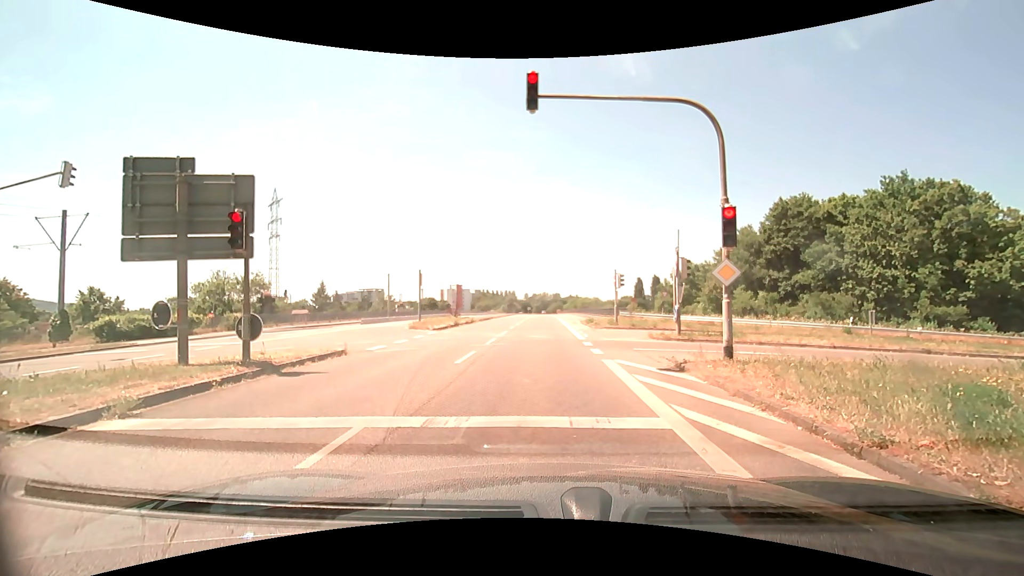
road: secondary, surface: asphalt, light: Day
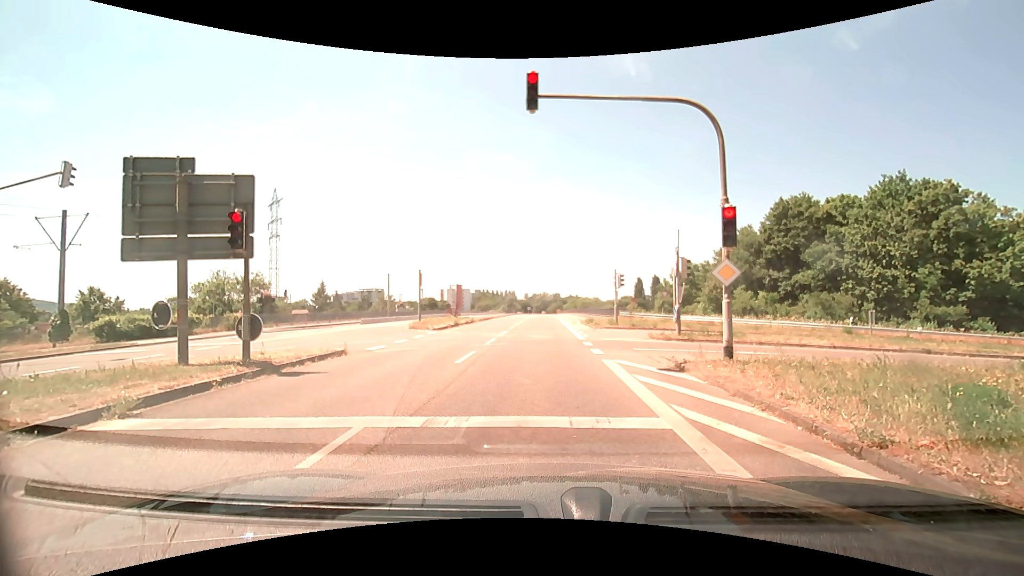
(0.0, 0.0) m; 0°
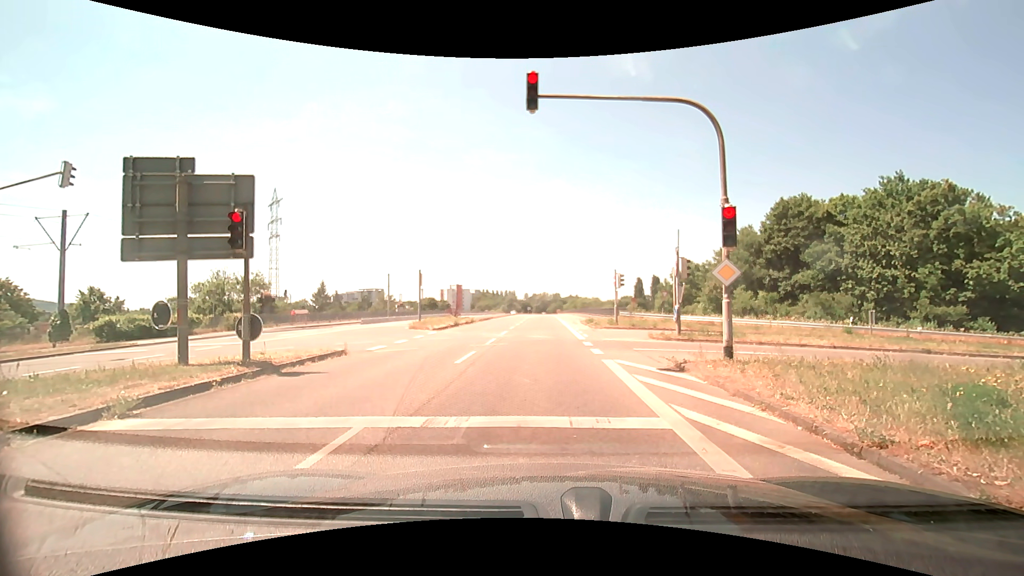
(0.0, 0.0) m; 0°
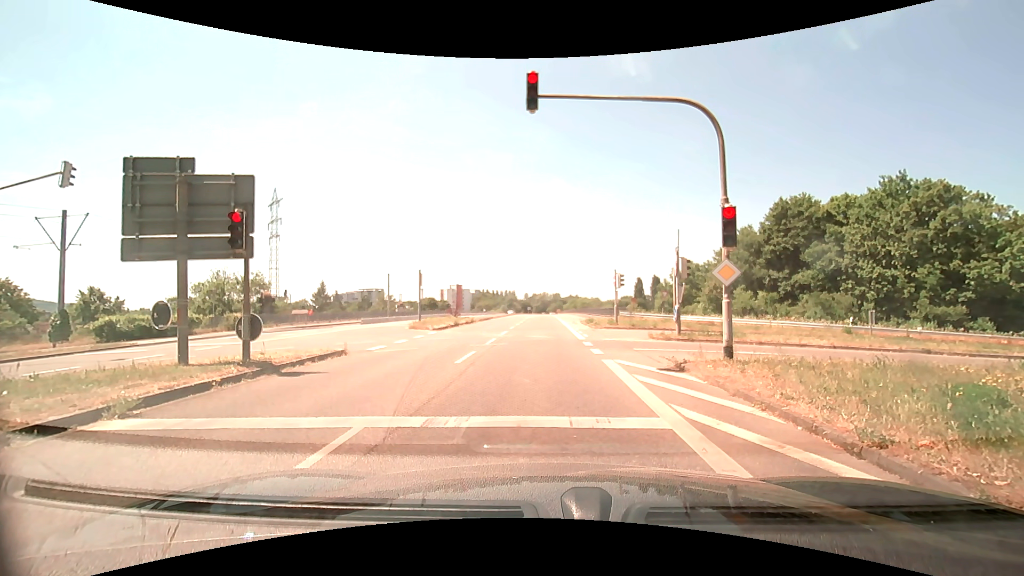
(0.0, 0.0) m; 0°
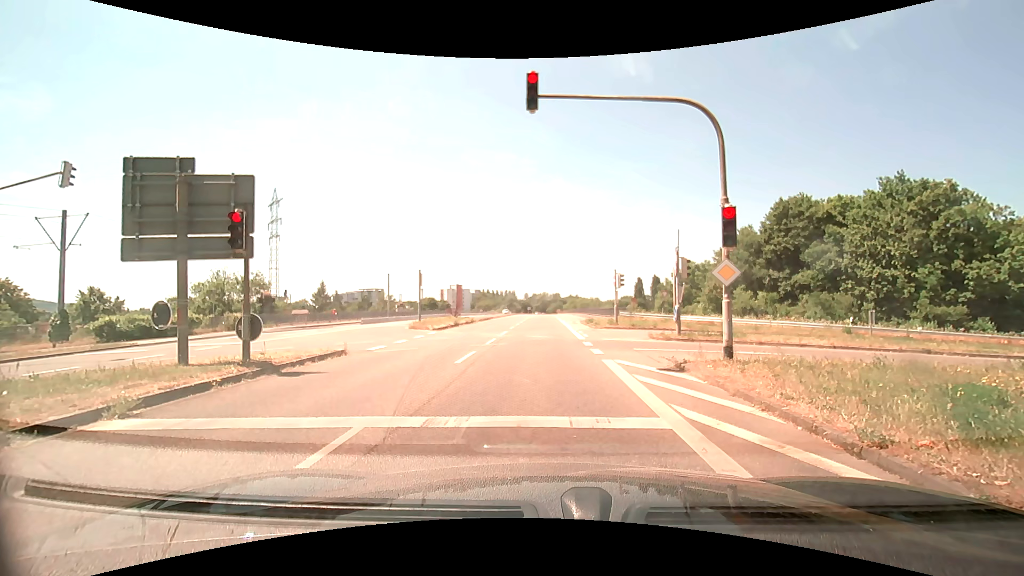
(0.0, 0.0) m; 0°
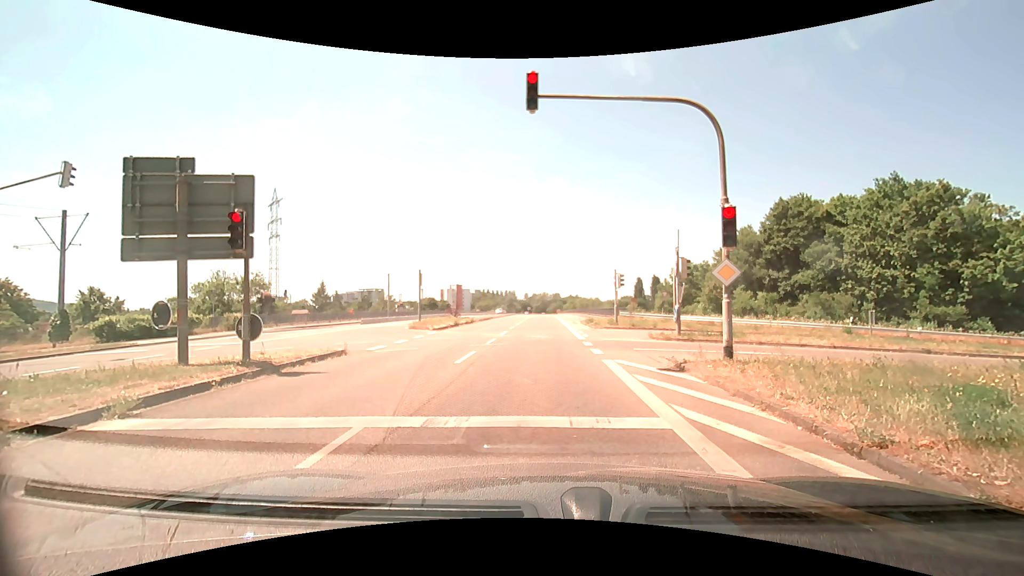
(0.0, 0.0) m; 0°
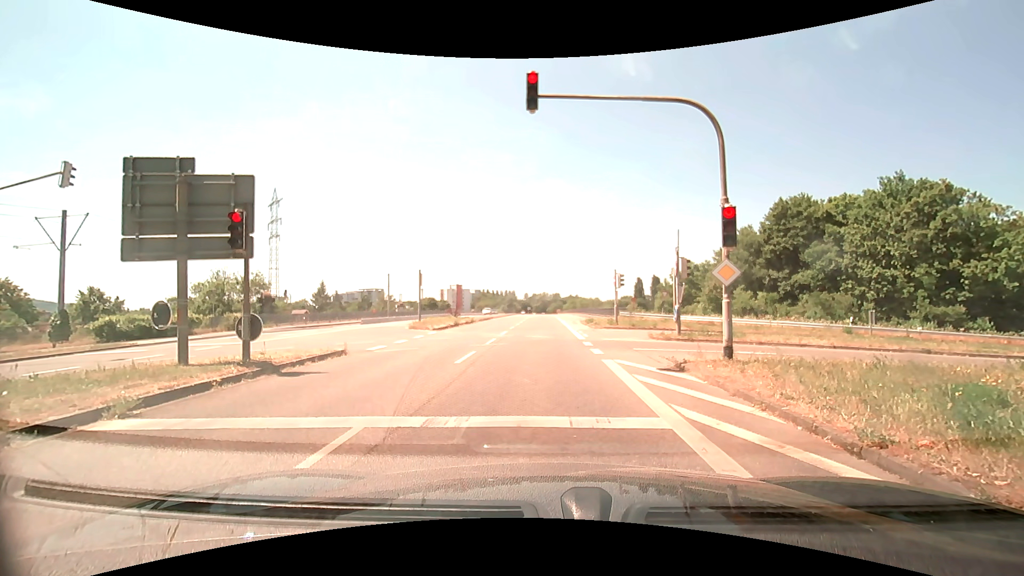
(0.0, 0.0) m; 0°
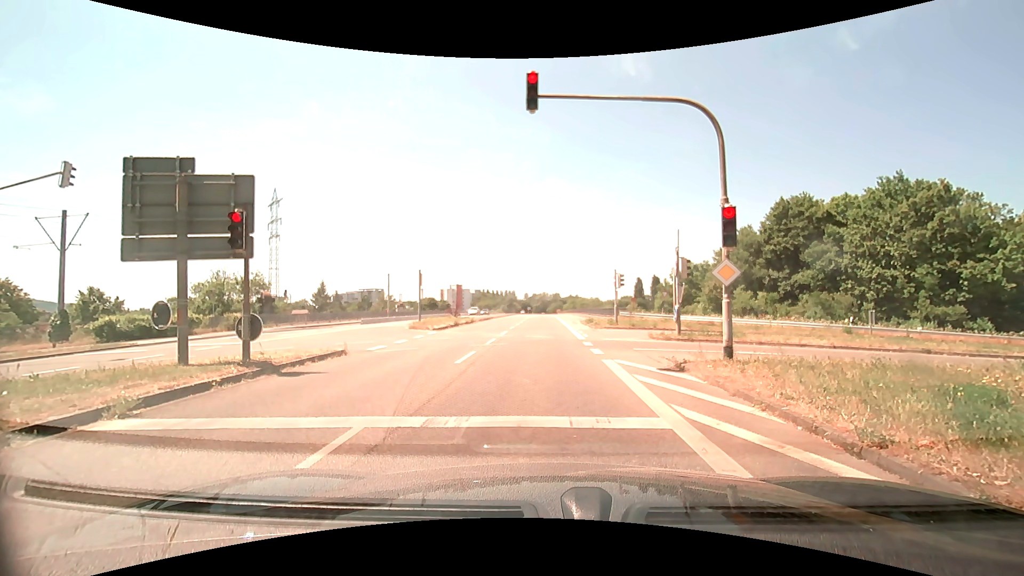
(0.0, 0.0) m; 0°
